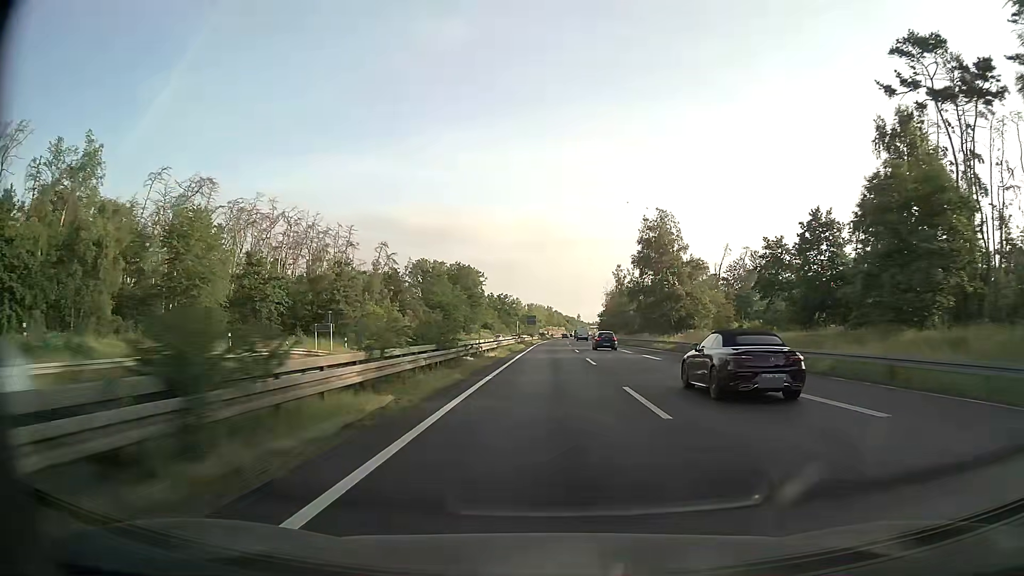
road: trunk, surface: asphalt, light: Day
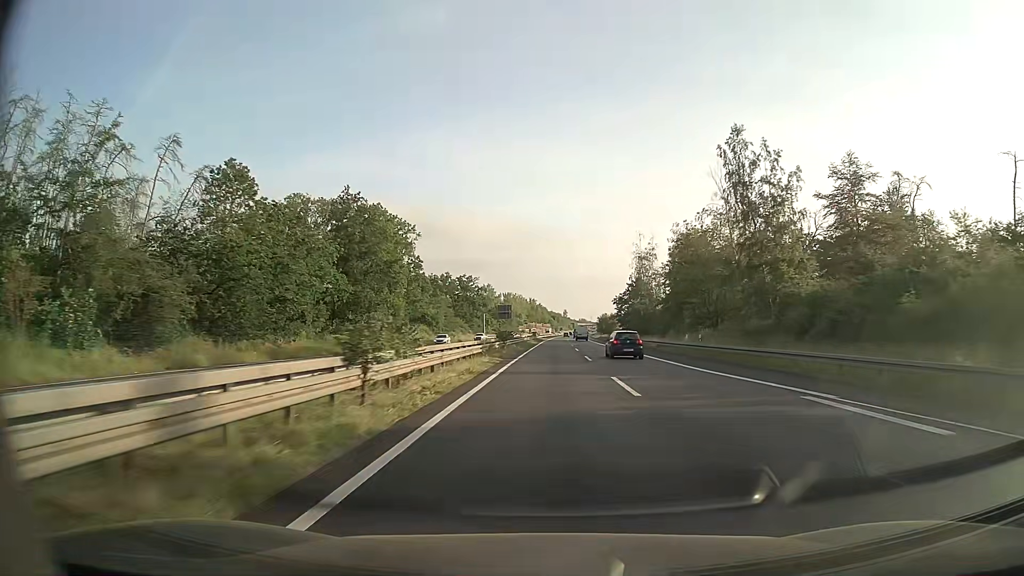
(+1.3, +86.4) m; +1°
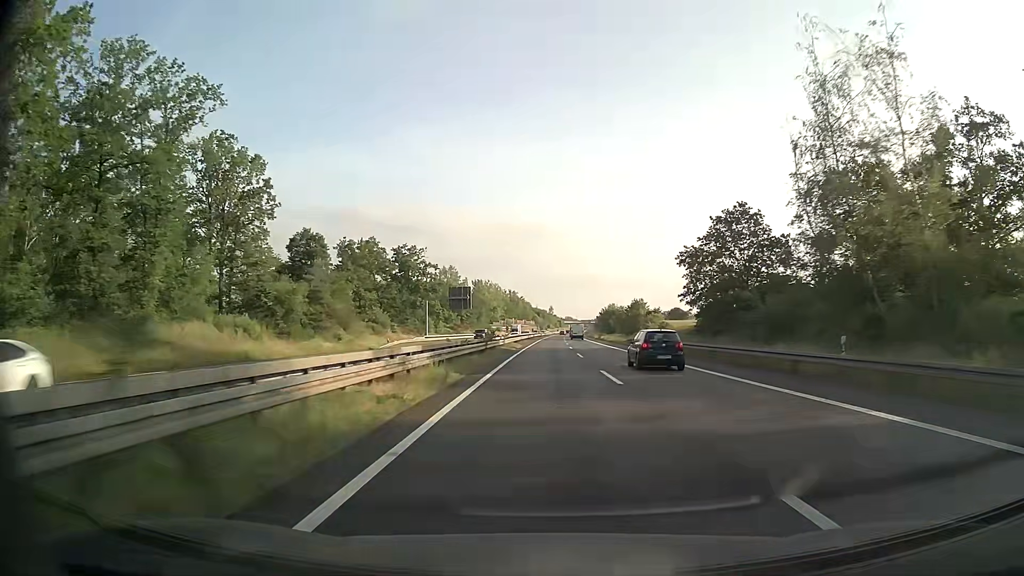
(+0.9, +69.3) m; +1°
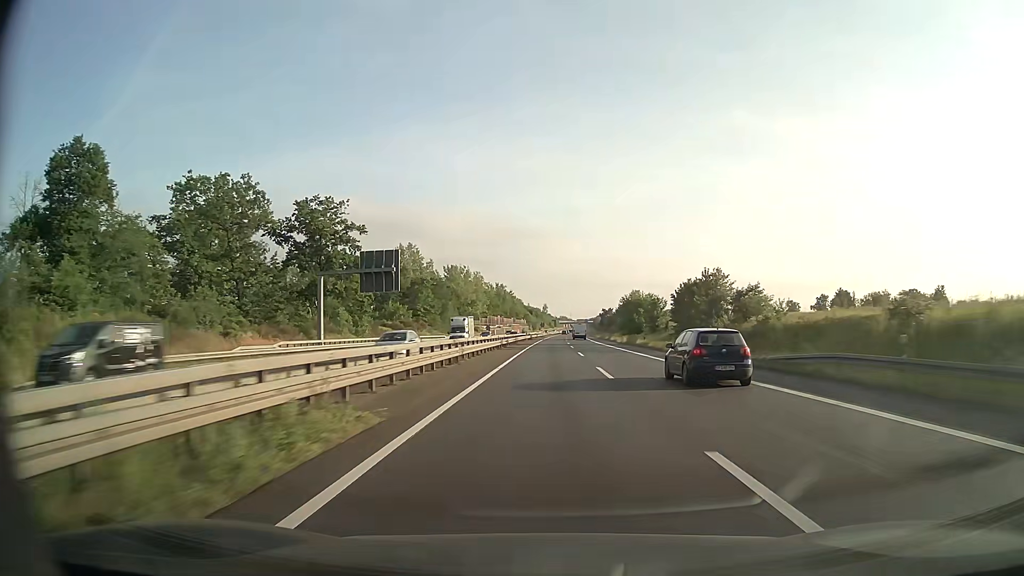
(+0.2, +51.9) m; 0°
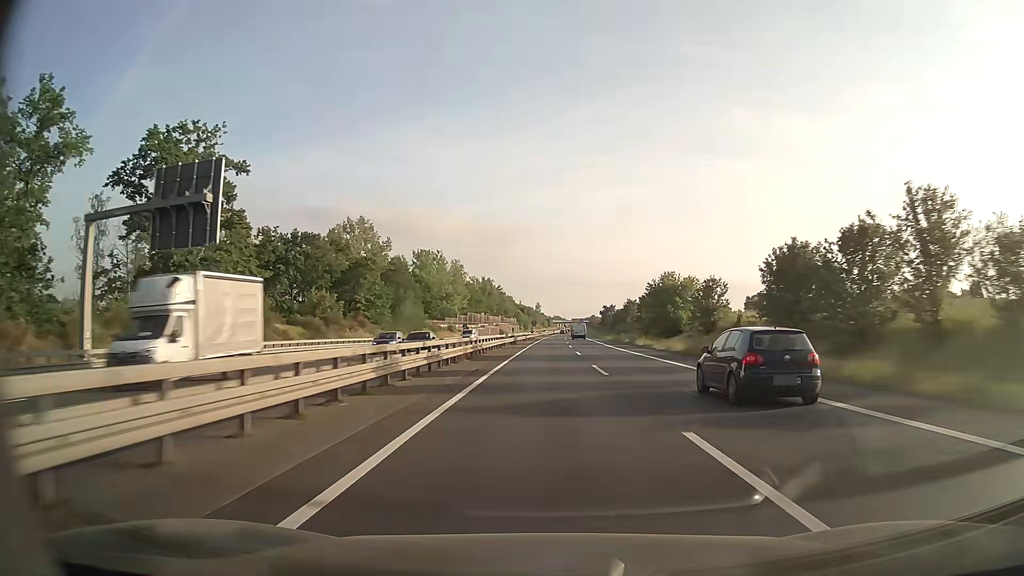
(+0.2, +34.6) m; +1°
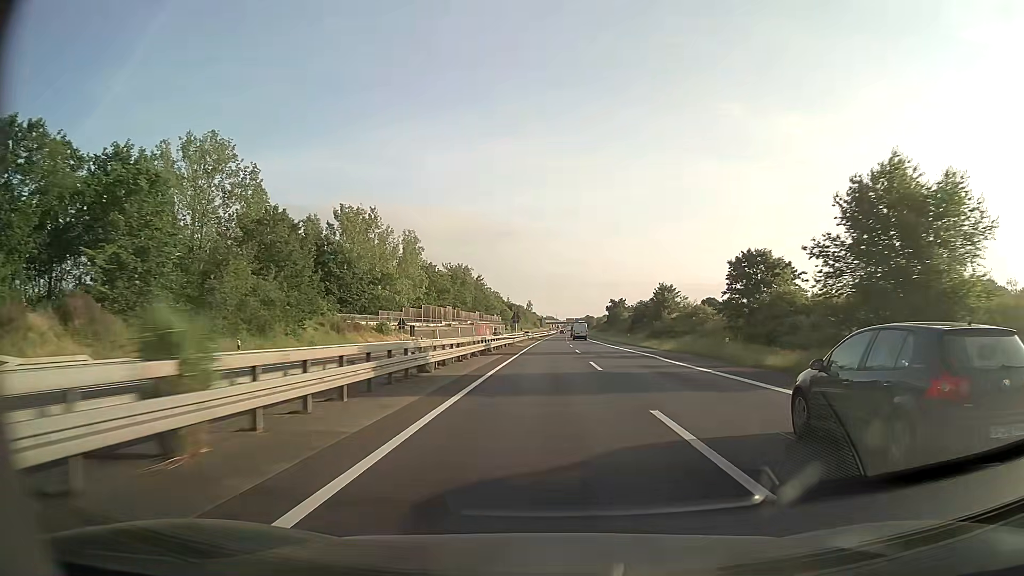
(+0.3, +51.8) m; +1°
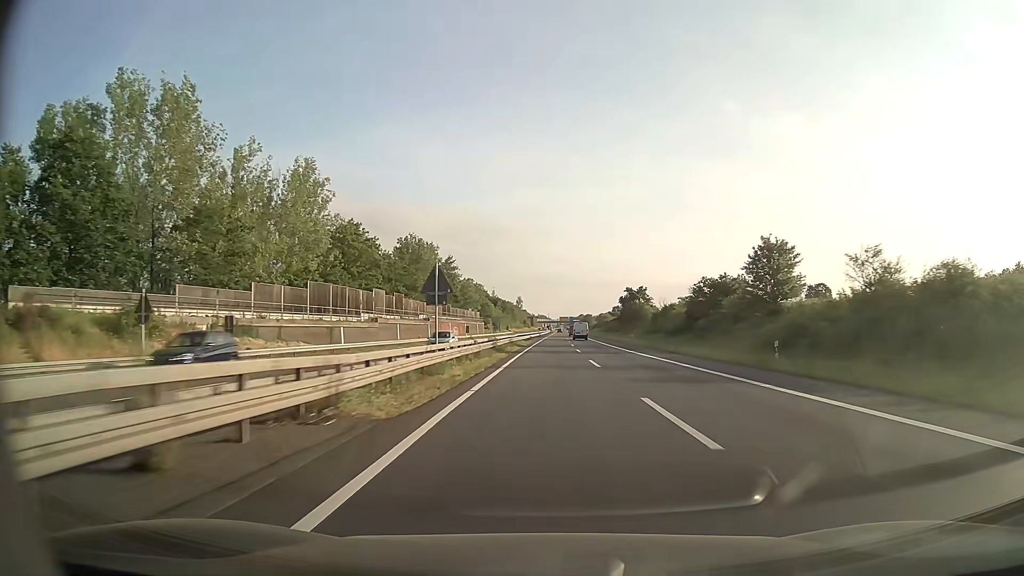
(+0.3, +51.7) m; +1°
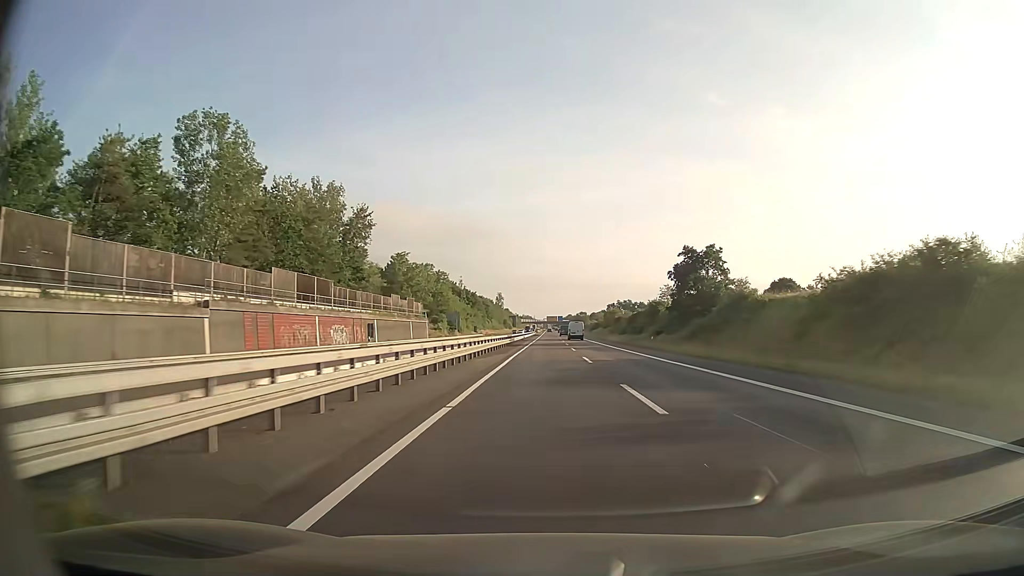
(+0.6, +69.0) m; +1°
(0, +10) (0, +20) (0, +30) (0, +40) (0, +50) (0, +60) (0, +70) (+1, +80) (+1, +90) (+1, +100) m
